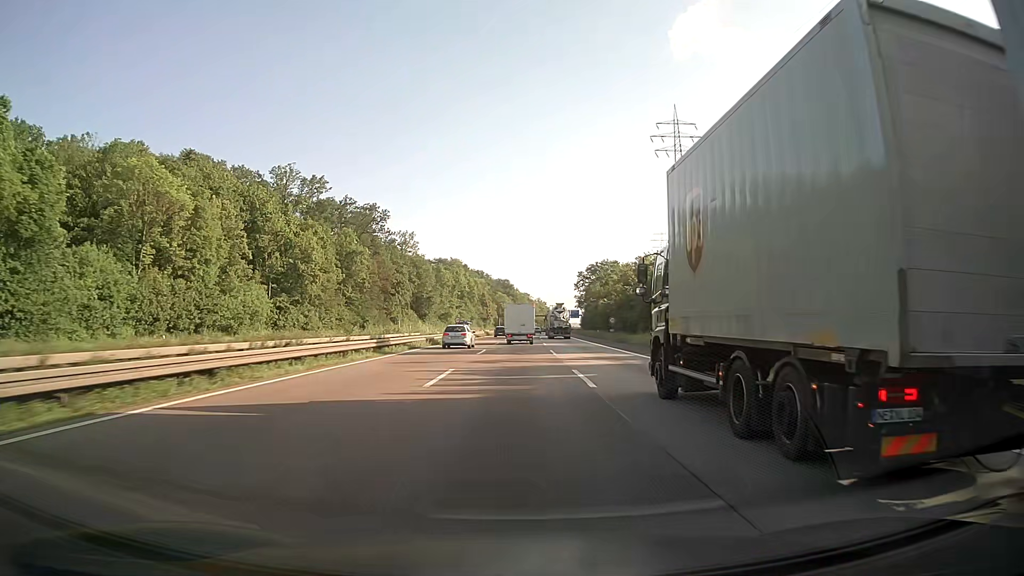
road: motorway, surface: asphalt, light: Day
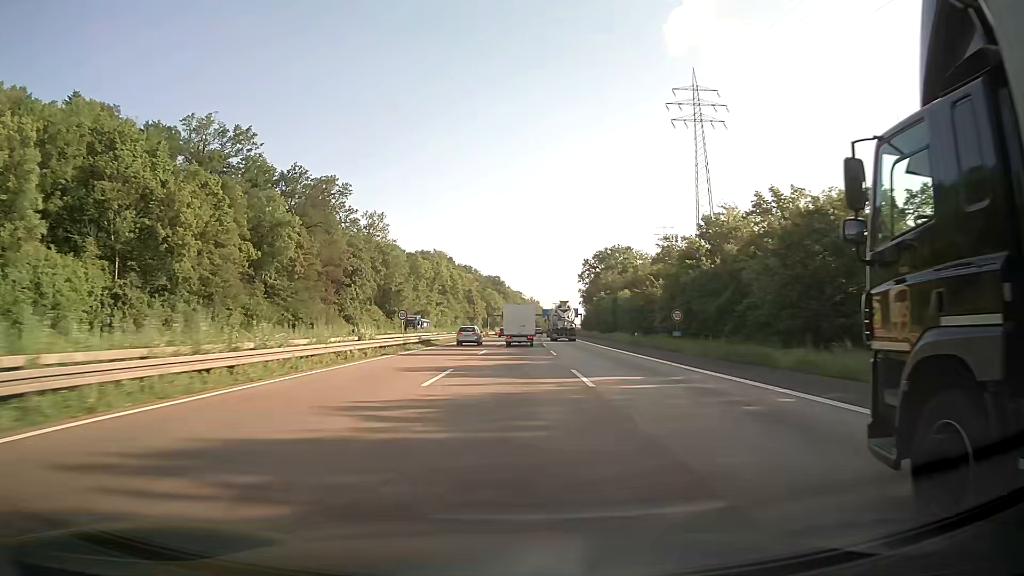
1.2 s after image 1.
(+0.4, +35.0) m; +1°
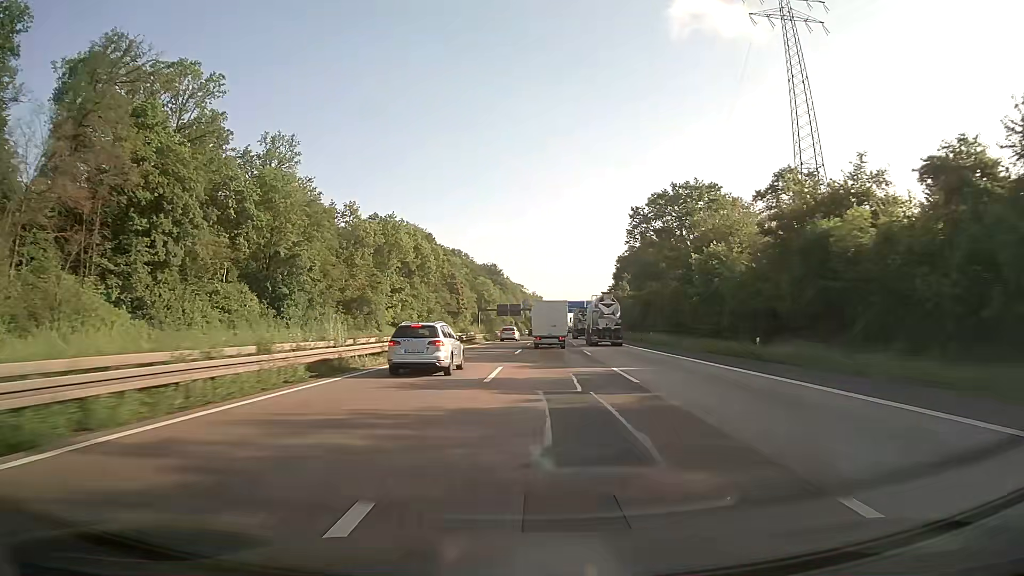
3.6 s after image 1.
(+0.3, +69.3) m; 0°
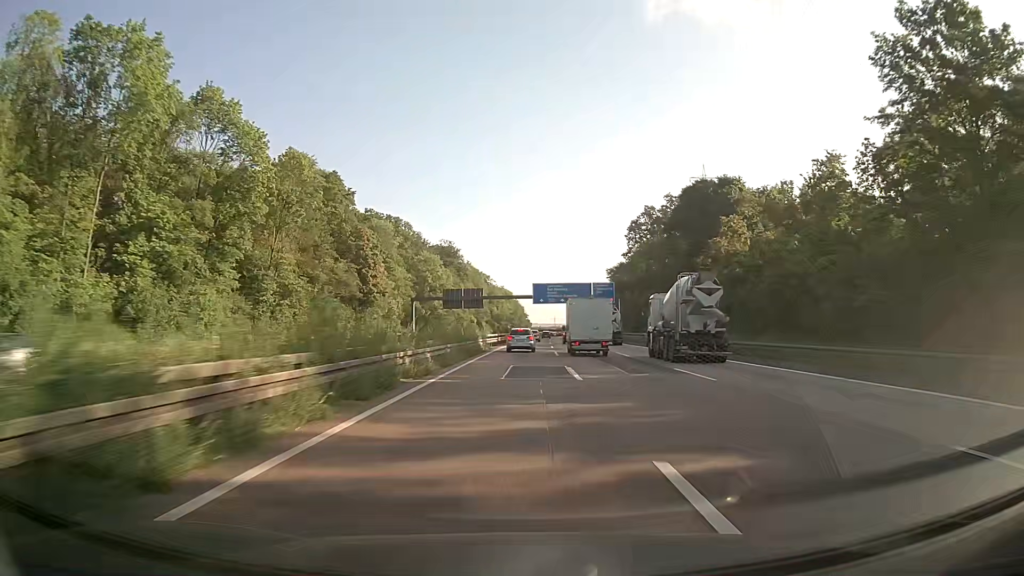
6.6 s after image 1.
(+1.1, +87.1) m; +2°
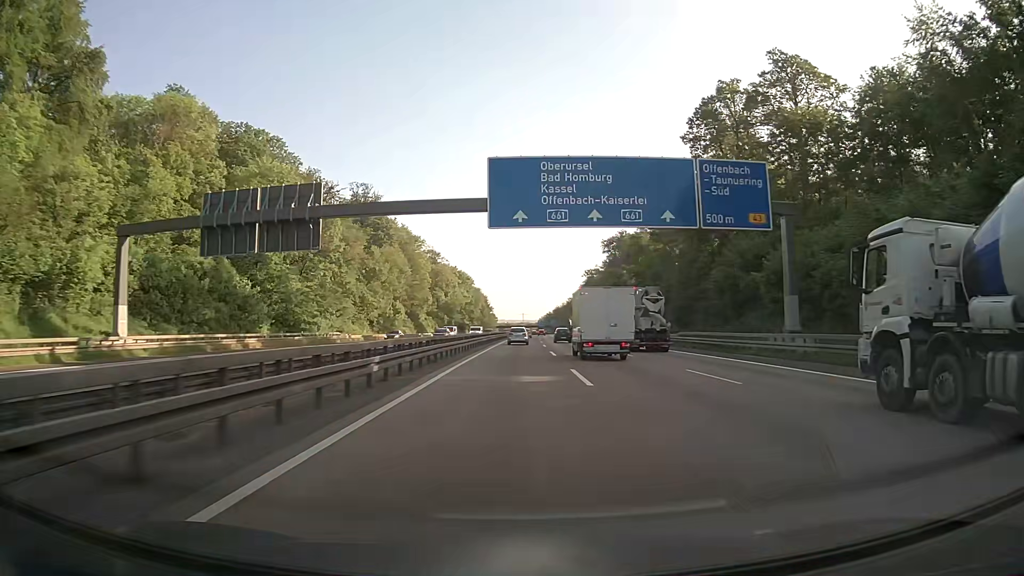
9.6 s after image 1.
(+2.9, +90.7) m; +3°
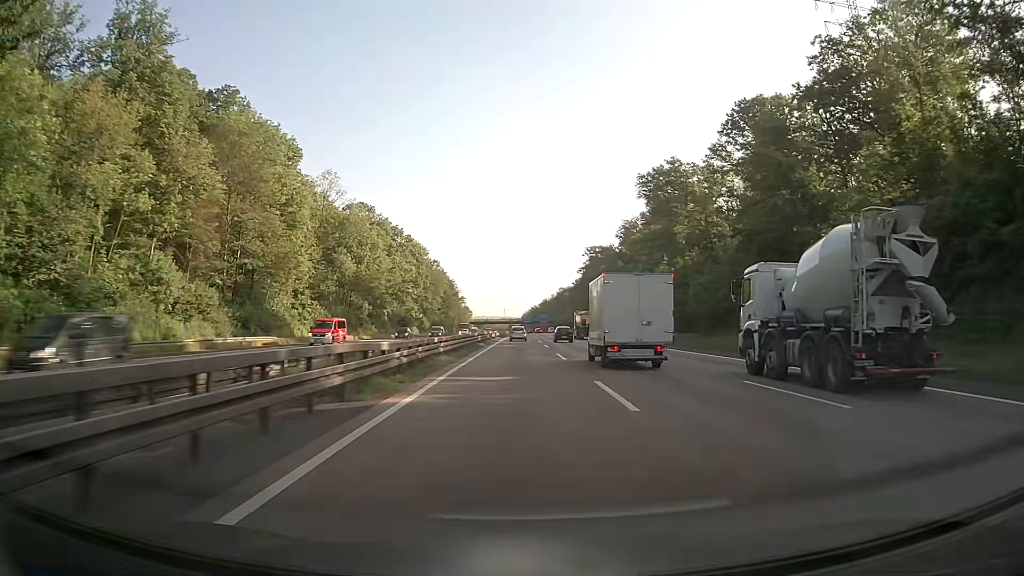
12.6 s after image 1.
(+1.3, +93.5) m; +2°
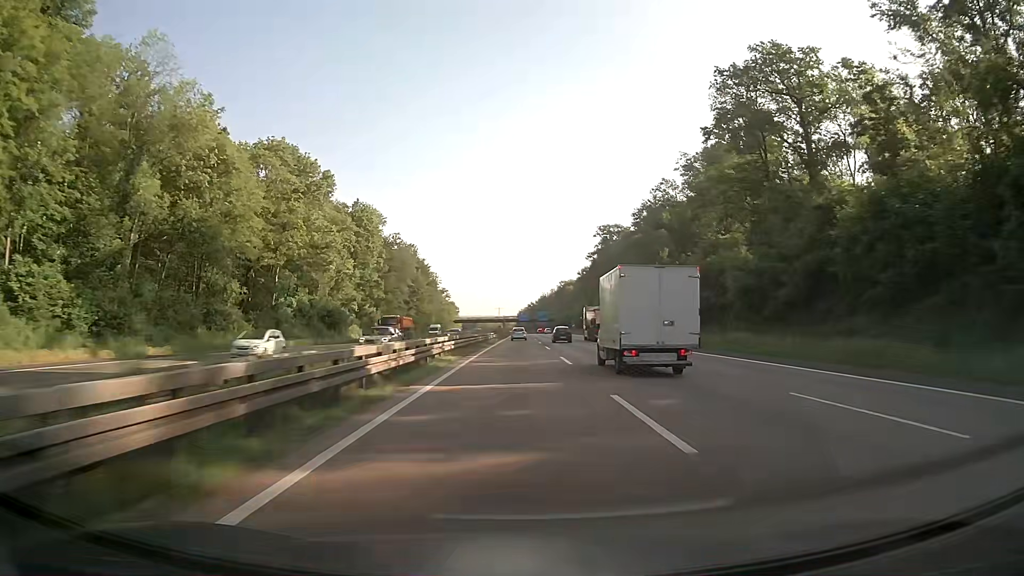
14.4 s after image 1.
(+0.1, +56.6) m; 0°
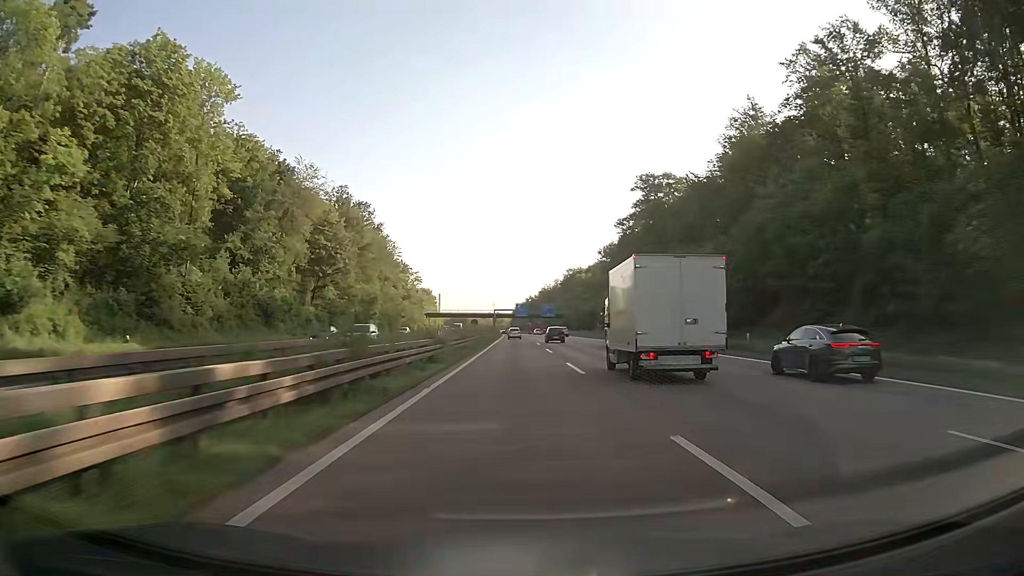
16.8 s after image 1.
(0.0, +75.9) m; 0°
(0, +10) (0, +20) (0, +30) (0, +40) (0, +50) (0, +60) (0, +70) (0, +80) (0, +90) (0, +100) m
